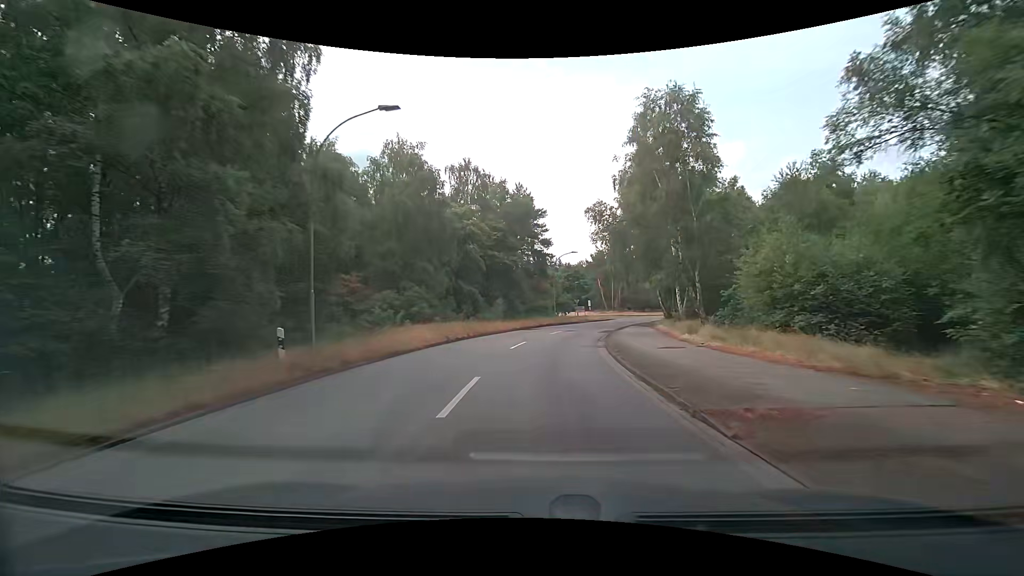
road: secondary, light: Day
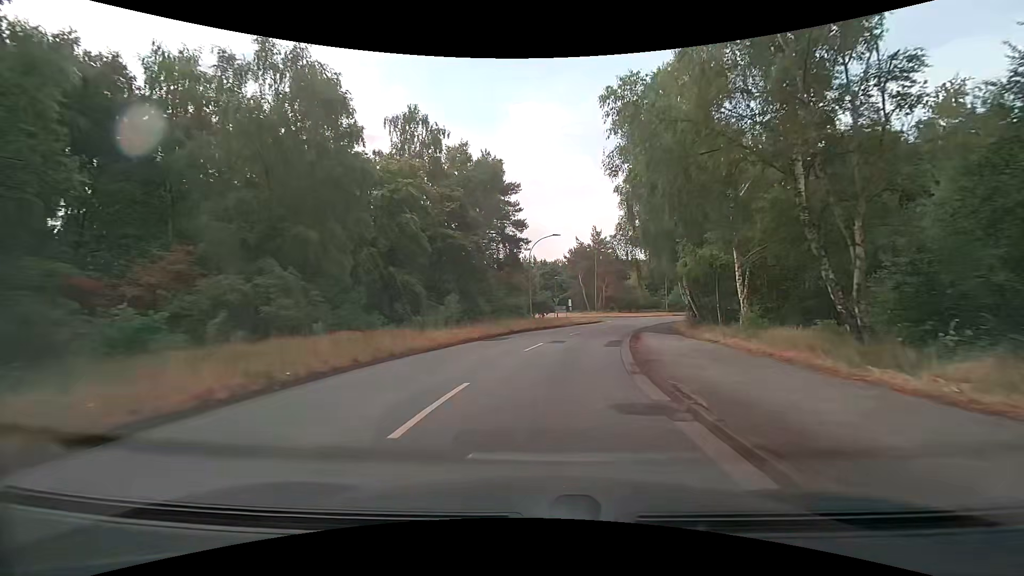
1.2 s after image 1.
(+0.1, +13.0) m; +2°
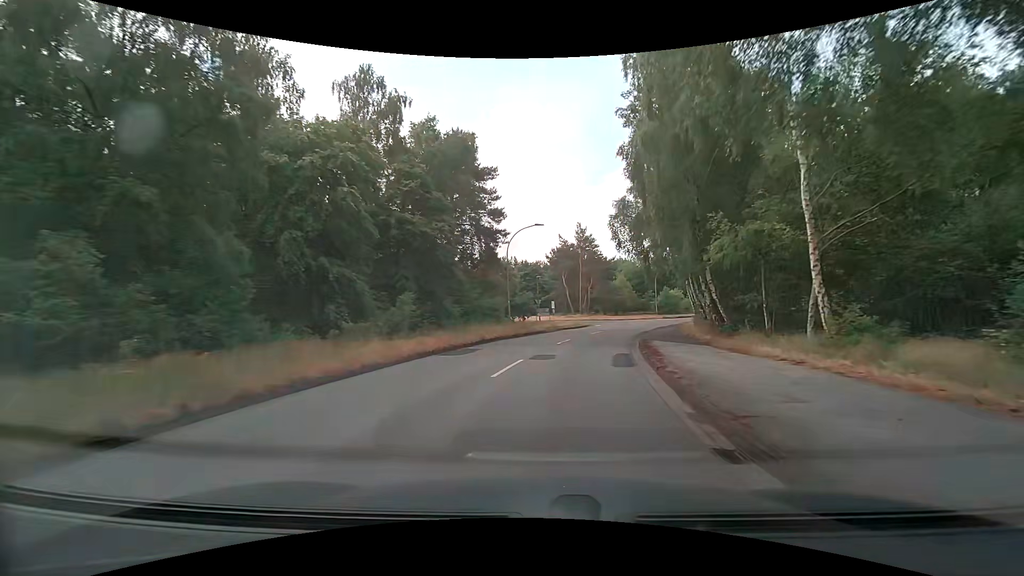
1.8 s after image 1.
(+0.1, +6.5) m; +2°
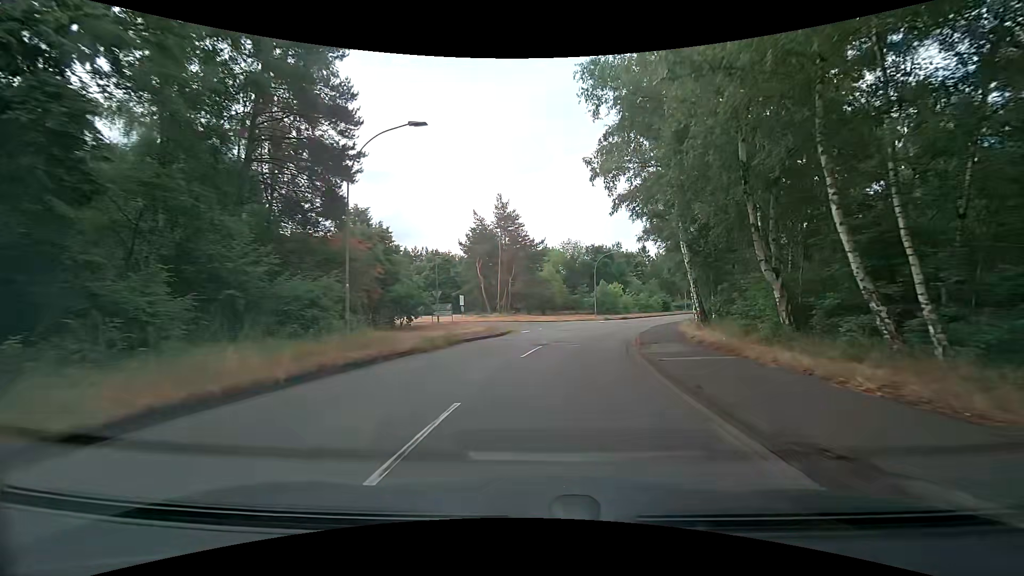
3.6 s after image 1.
(+1.4, +19.1) m; +8°
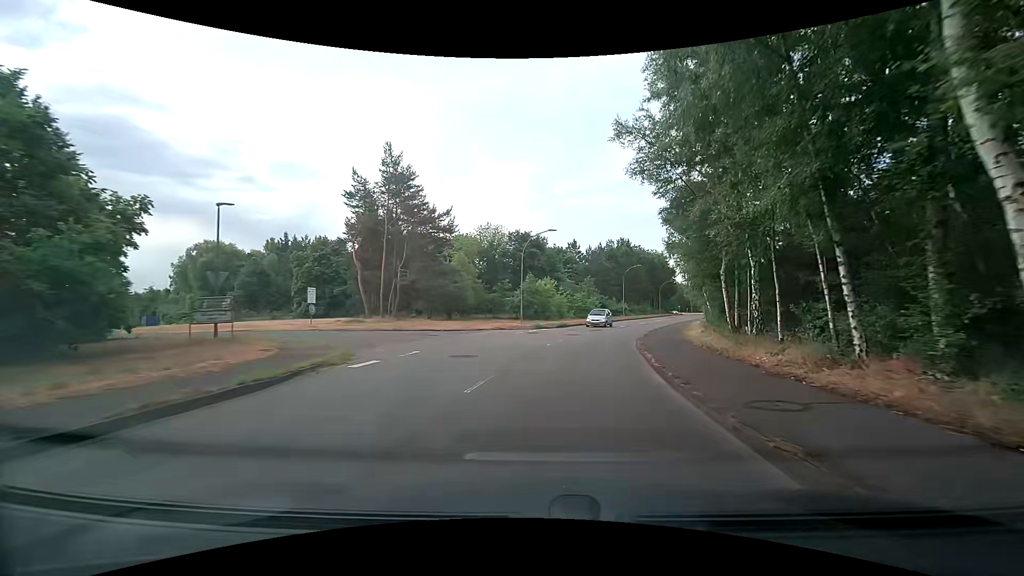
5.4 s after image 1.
(+1.5, +18.6) m; +11°
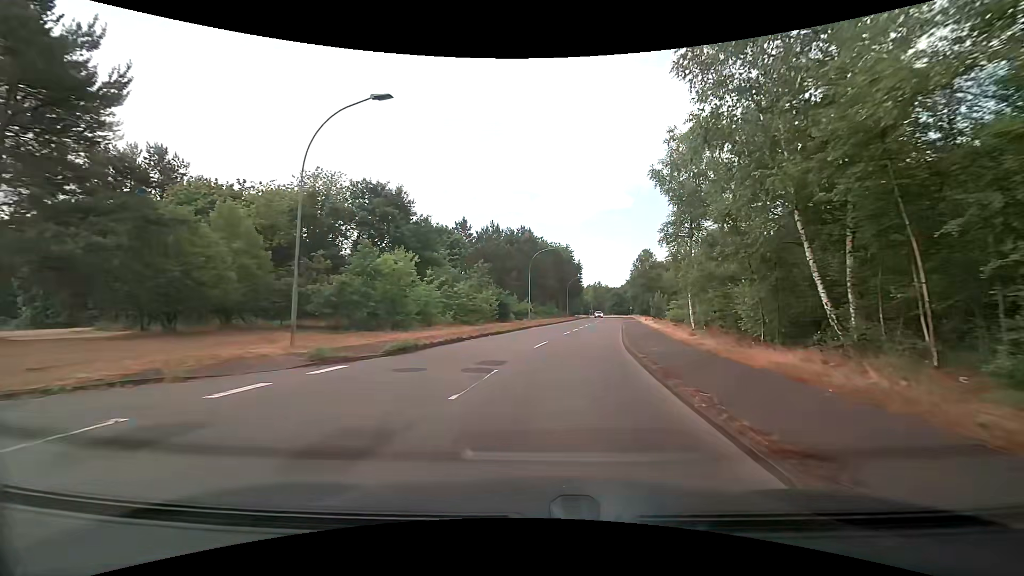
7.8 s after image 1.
(+2.3, +24.3) m; +11°
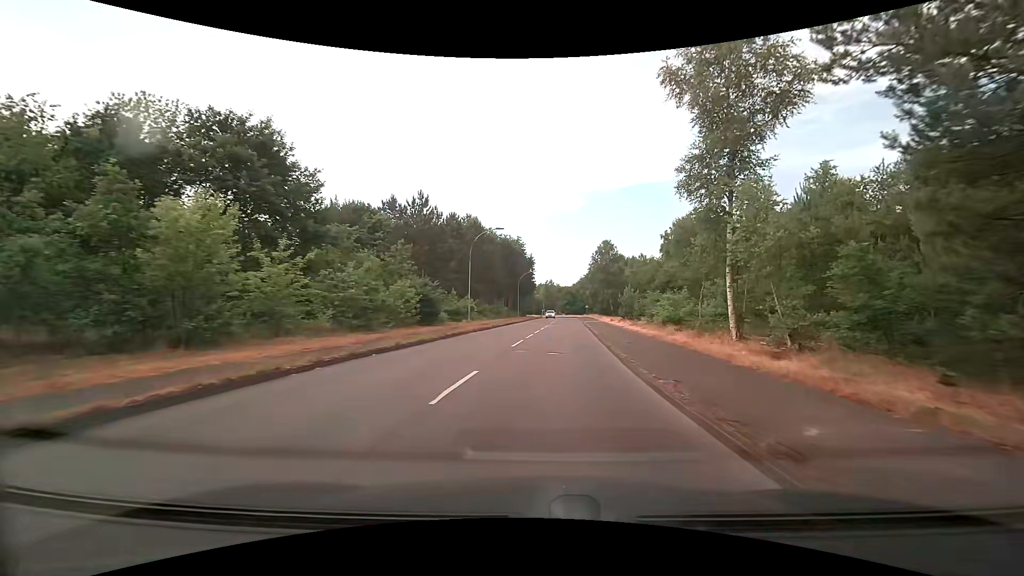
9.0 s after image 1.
(+0.7, +12.4) m; +5°
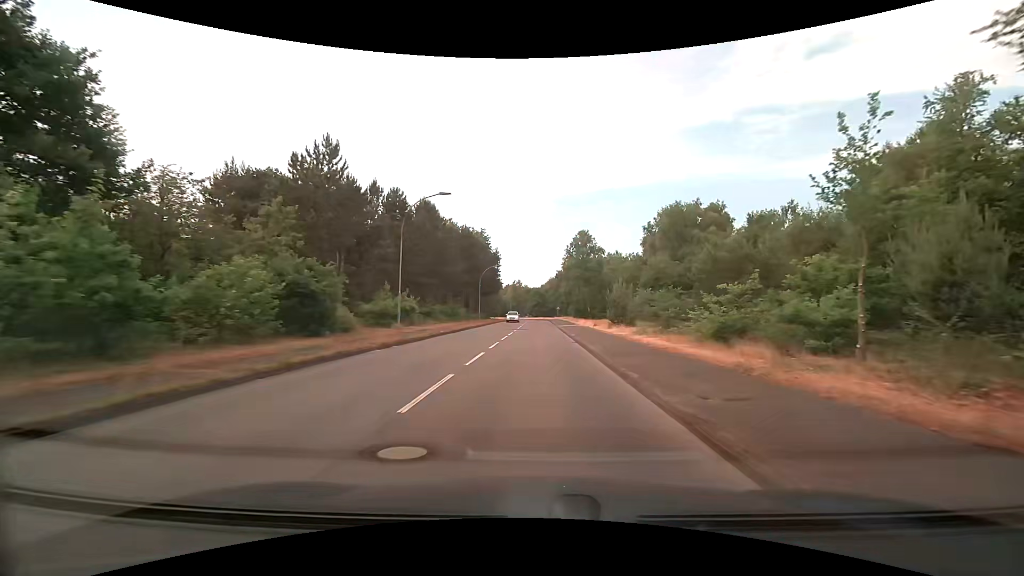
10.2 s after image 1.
(+0.6, +12.5) m; +4°
(0, +10) (0, +20) (0, +30) (+1, +40) (+1, +50) (+1, +60) (+1, +70) (+2, +80) (+2, +90) (+1, +100) m
